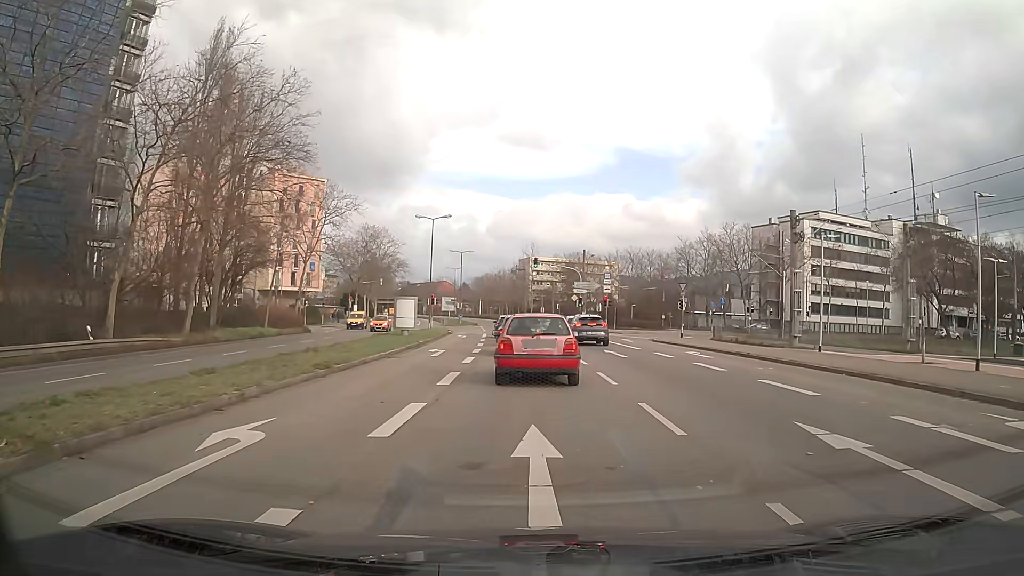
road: secondary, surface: asphalt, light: Day
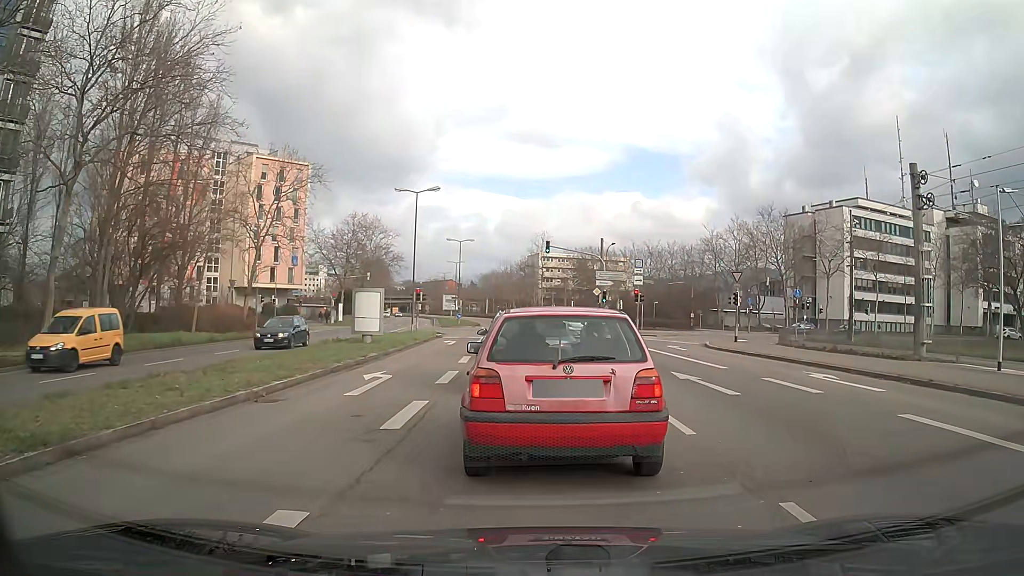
(-0.1, +11.6) m; -1°
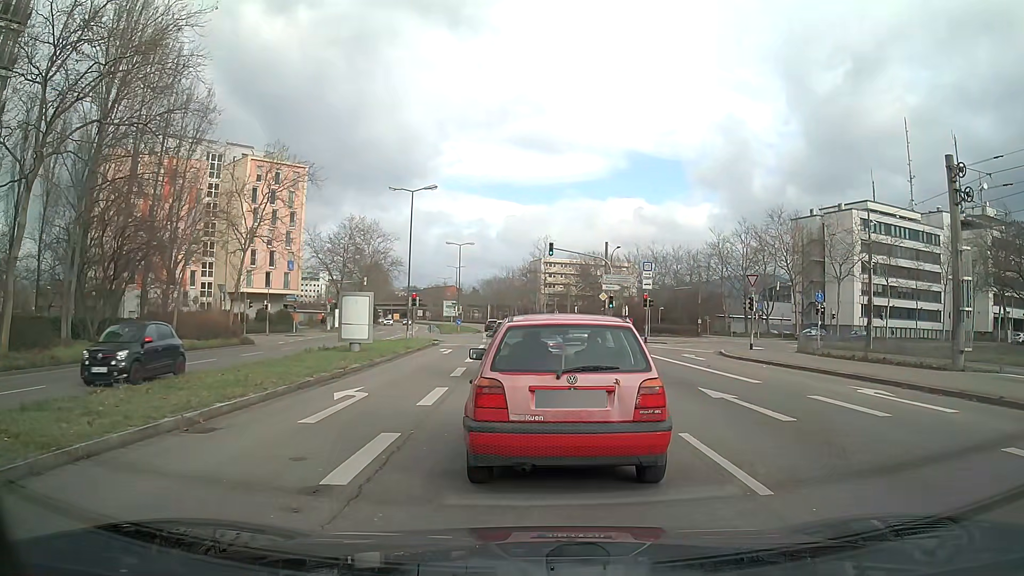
(0.0, +2.5) m; 0°
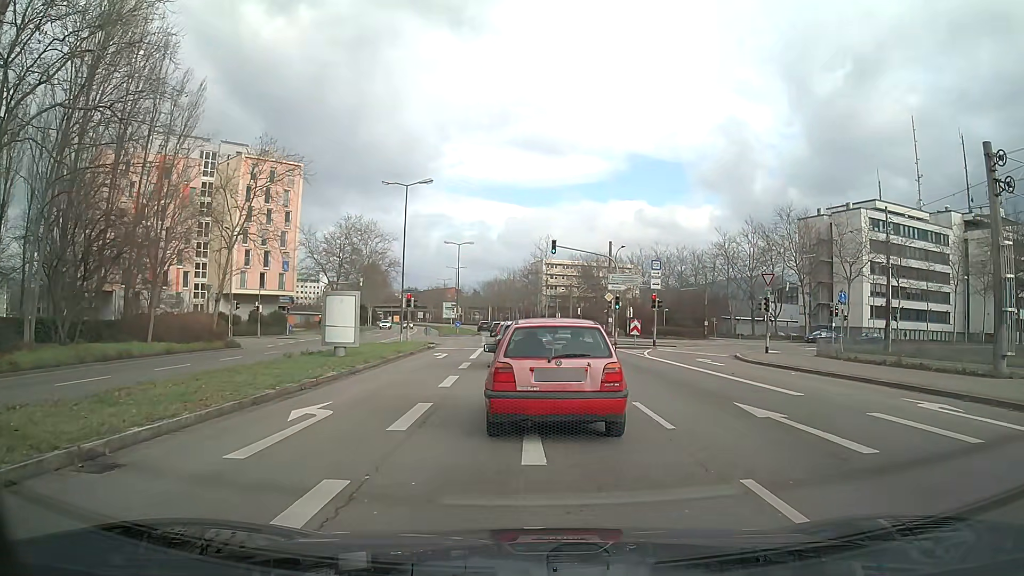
(0.0, +2.7) m; -1°
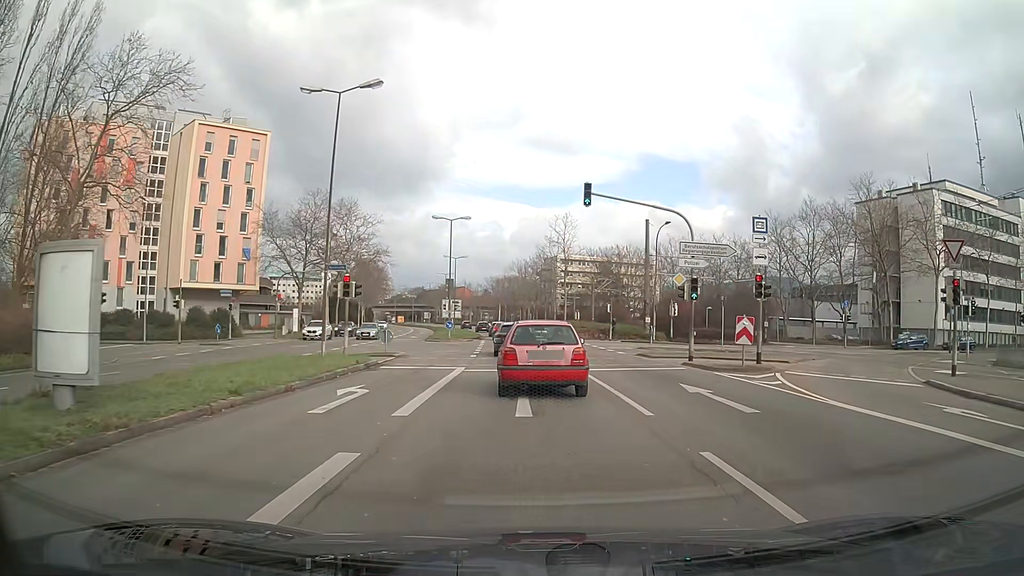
(-0.1, +17.3) m; -1°
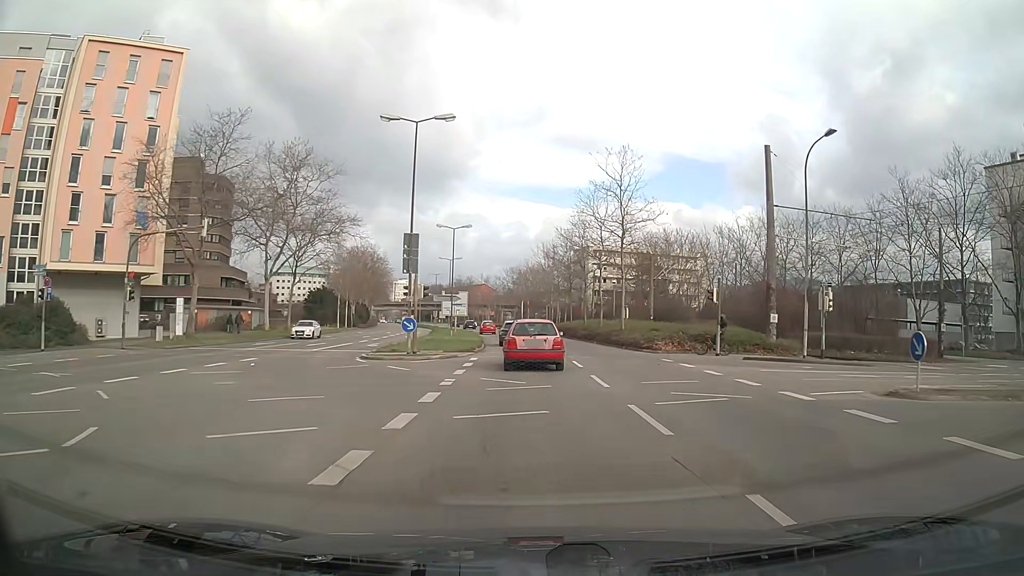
(-0.6, +26.2) m; -2°
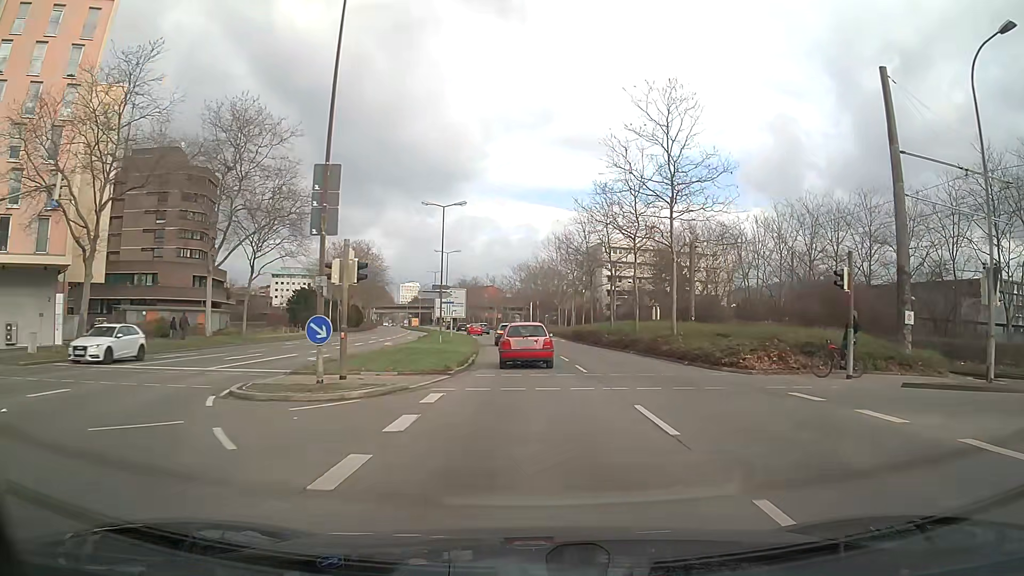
(-0.1, +12.3) m; -1°
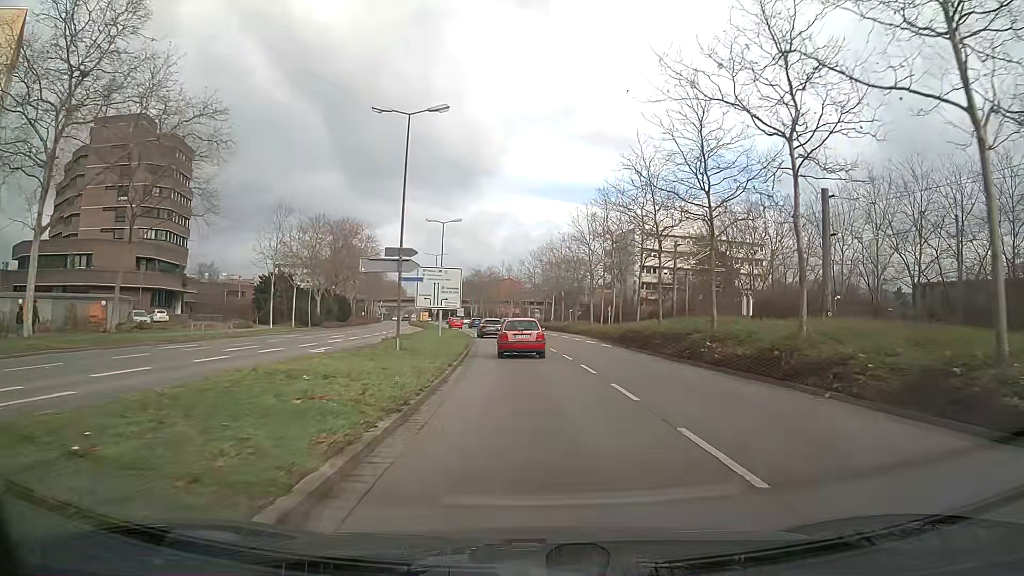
(-0.3, +20.0) m; -2°
(0, +10) (0, +20) (-1, +30) (-2, +40) (-3, +50) (-4, +60) (-6, +70) (-8, +79) (-10, +89) (-12, +99) m
